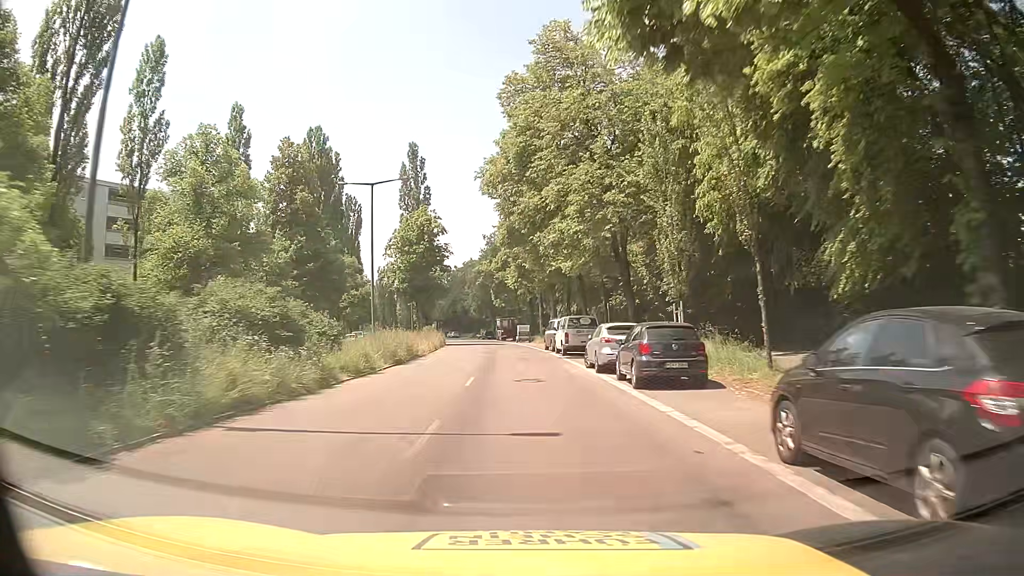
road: secondary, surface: asphalt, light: Day
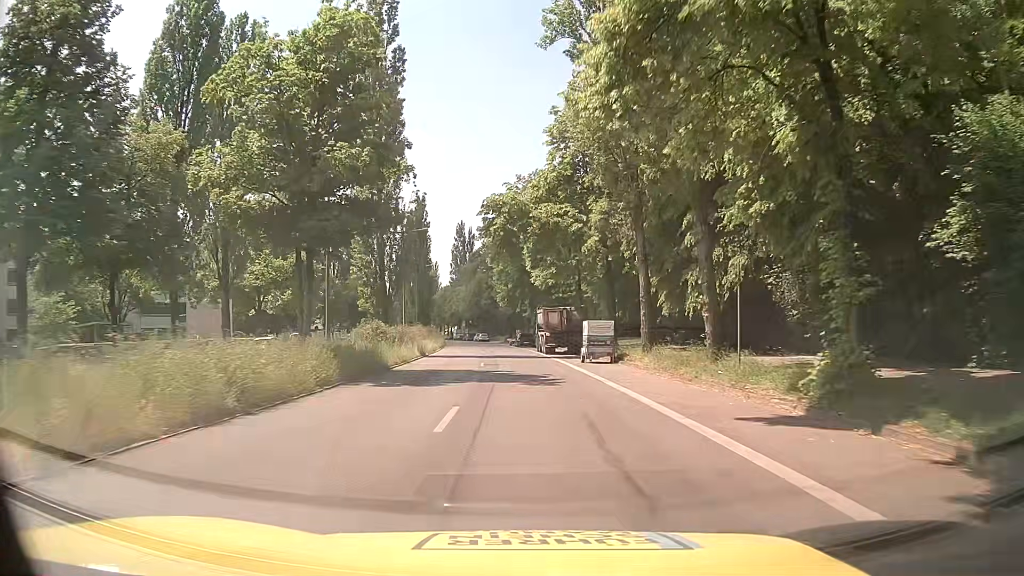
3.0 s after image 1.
(-1.8, +43.2) m; -5°
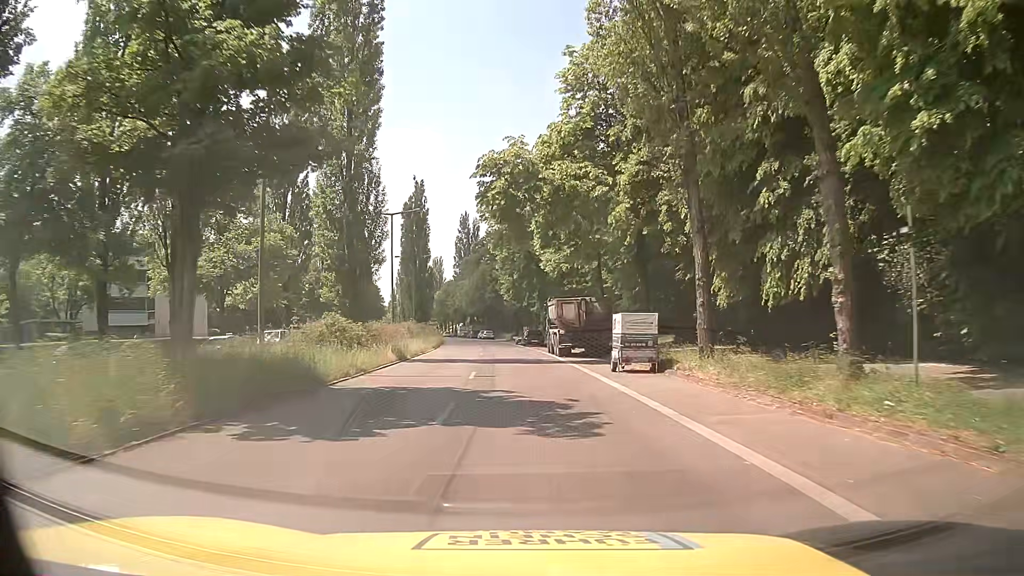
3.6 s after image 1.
(-0.1, +8.6) m; -1°
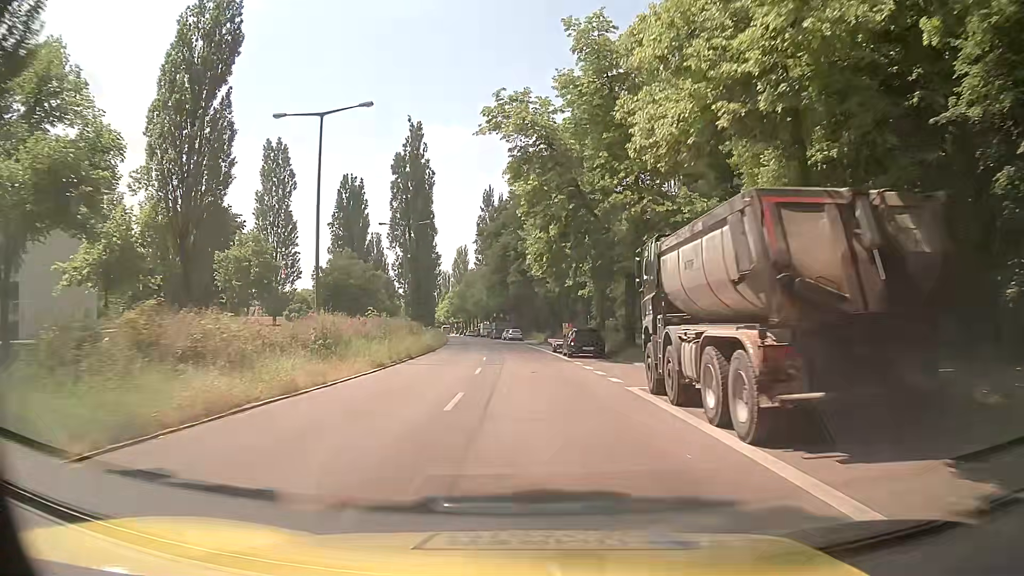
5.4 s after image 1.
(-0.3, +25.7) m; -2°
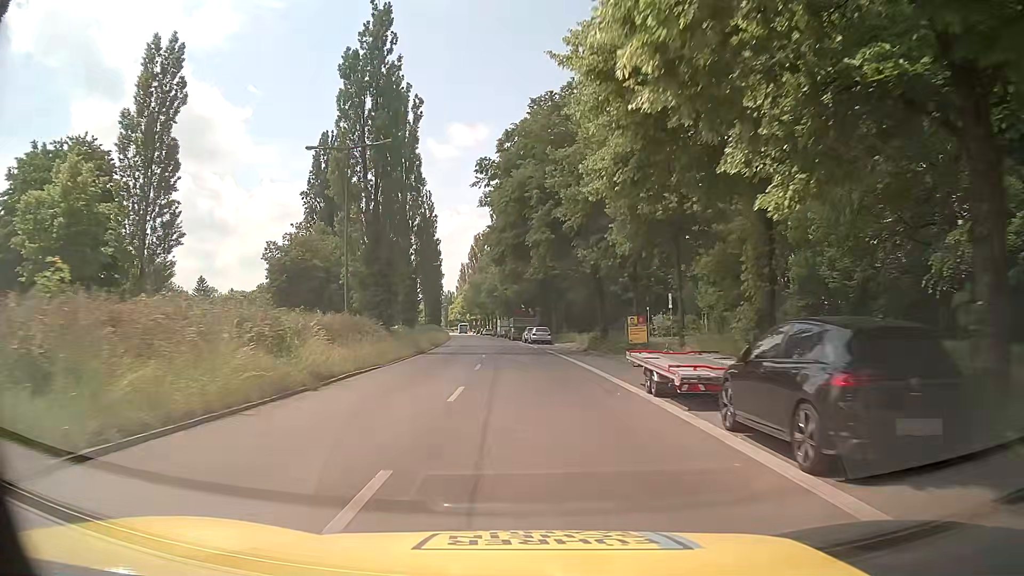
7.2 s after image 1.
(-0.5, +25.7) m; -3°
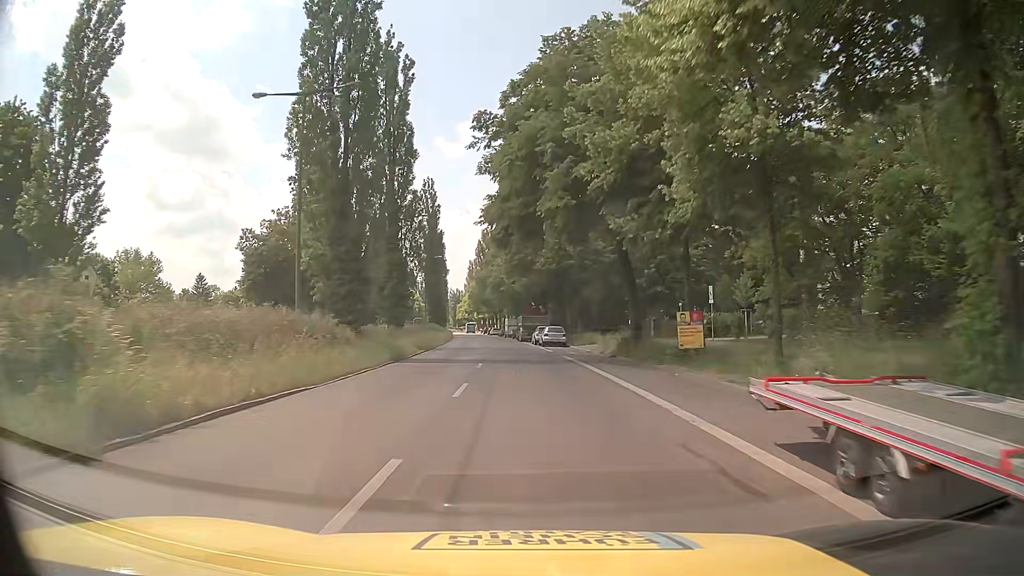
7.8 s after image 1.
(-0.1, +8.5) m; -2°
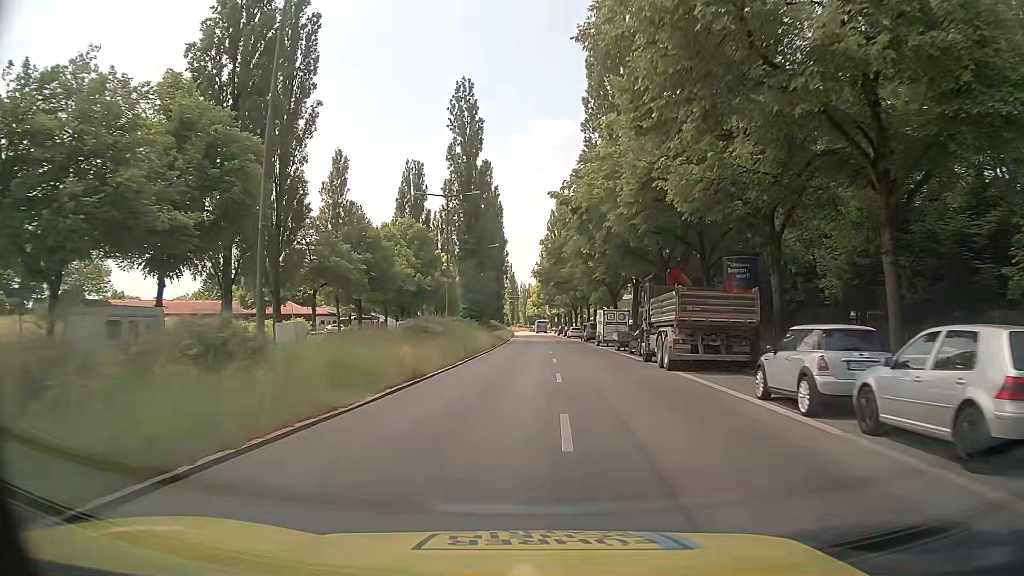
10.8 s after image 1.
(-1.9, +41.6) m; -5°
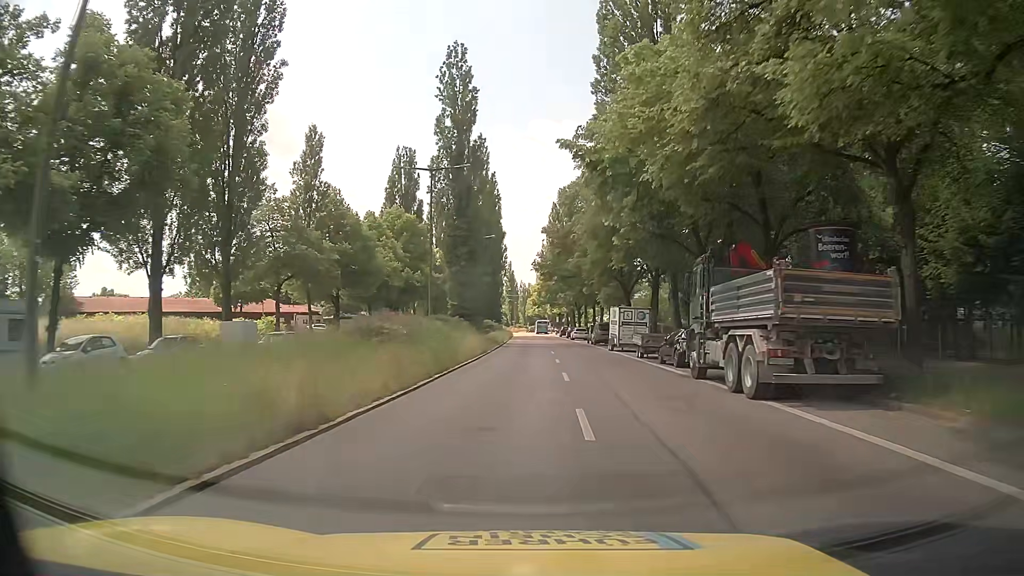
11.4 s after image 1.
(0.0, +8.2) m; 0°
(0, +10) (0, +20) (0, +30) (0, +40) (0, +50) (0, +60) (0, +70) (0, +80) (0, +90) (0, +100) m
